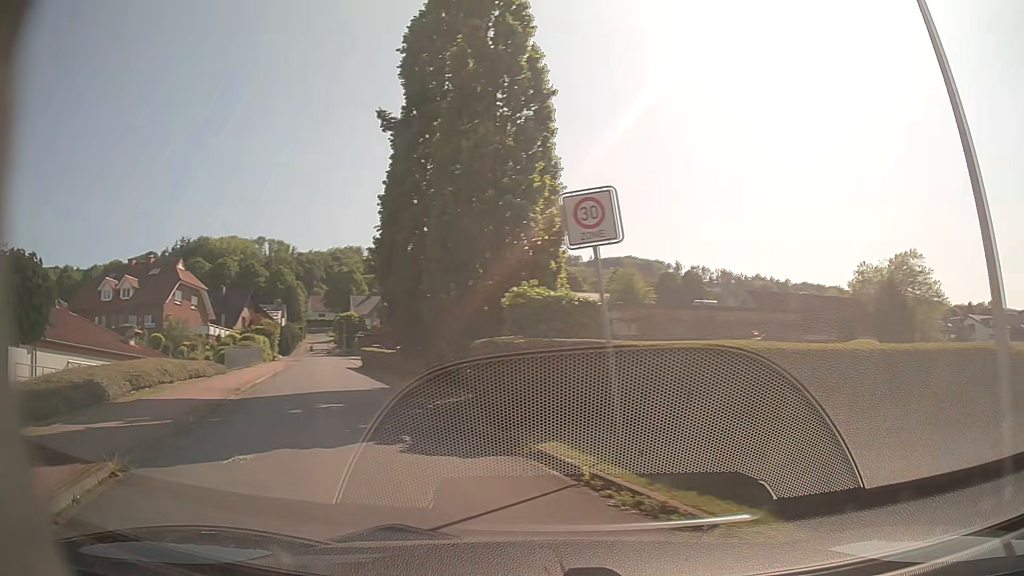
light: Day
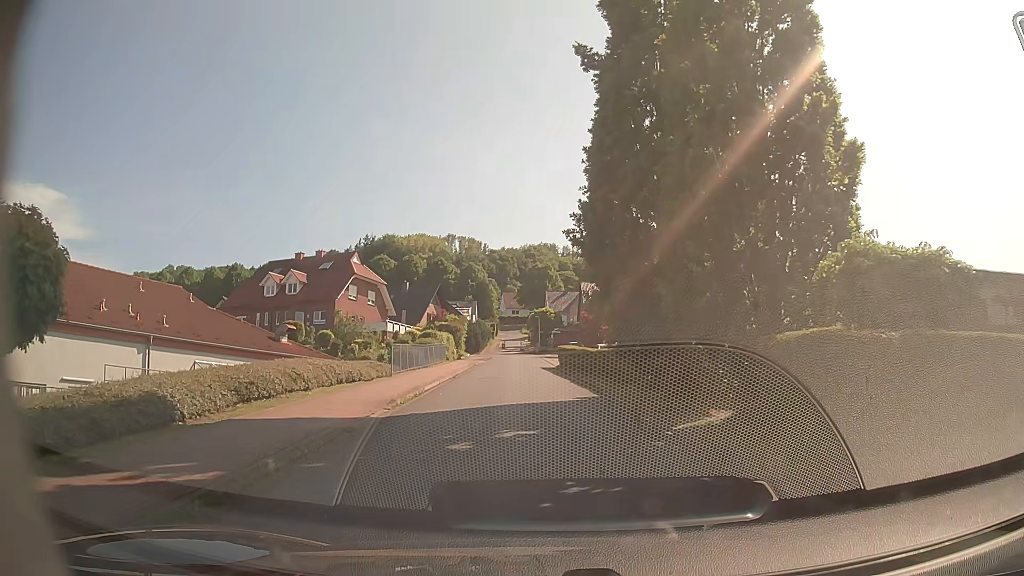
(-1.0, +5.2) m; -17°
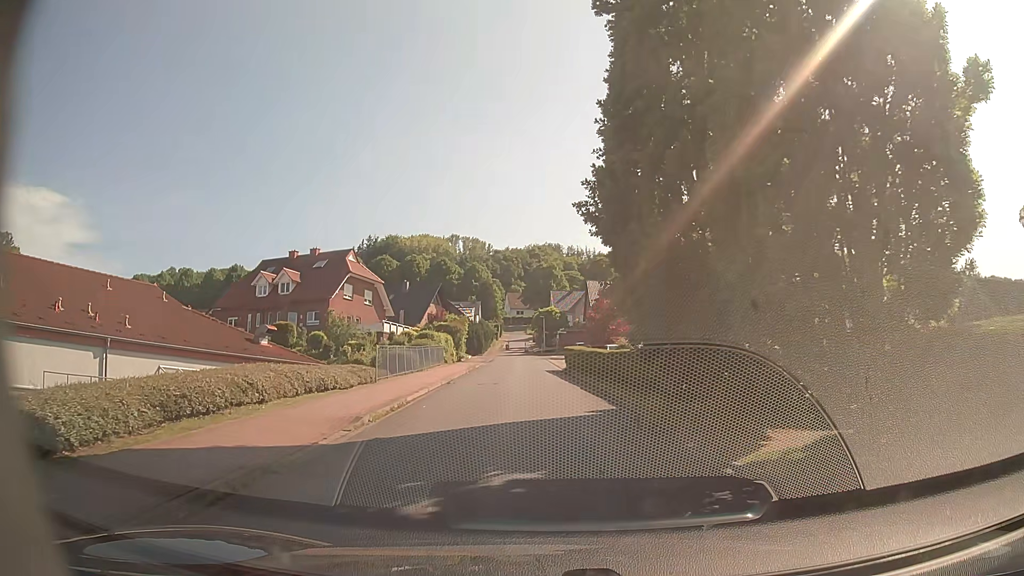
(0.0, +3.4) m; +1°
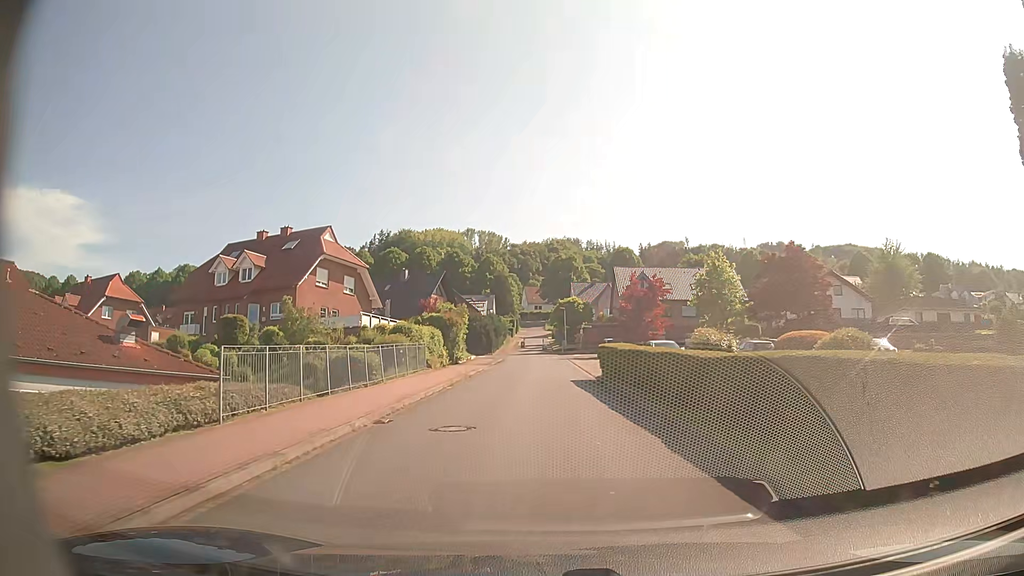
(-0.3, +13.0) m; -2°
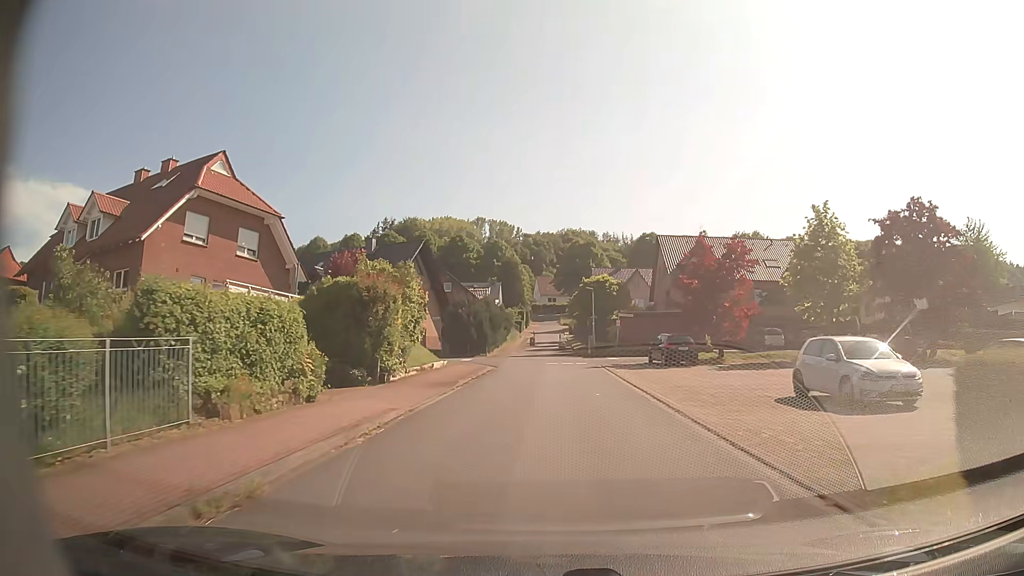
(-0.2, +22.2) m; -1°
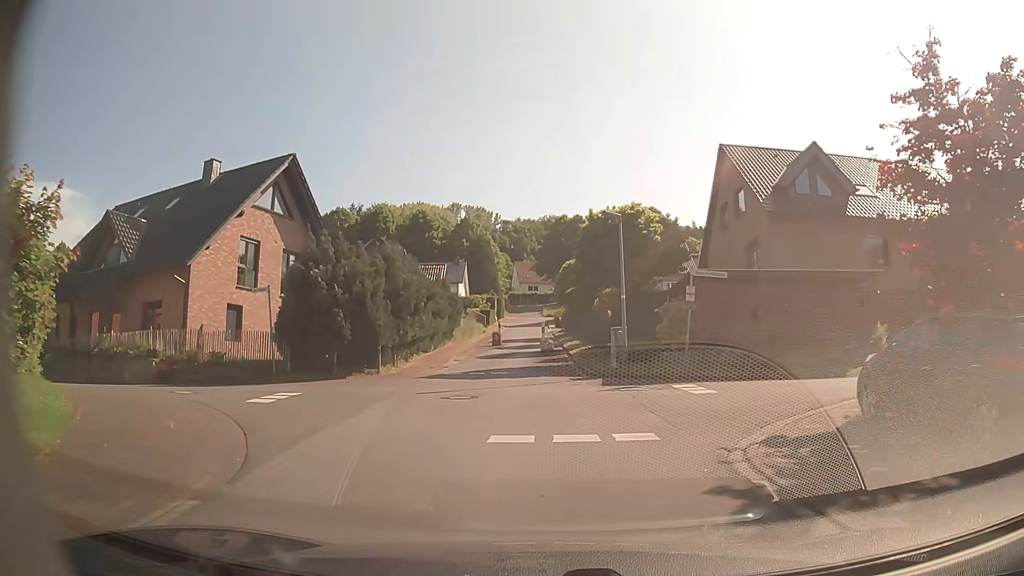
(+0.5, +26.6) m; +1°
(+1, +10) (+9, +16) (+19, +17) (+29, +17) (+39, +17) (+49, +18) (+59, +18) (+69, +19) (+79, +19) (+89, +20) m
